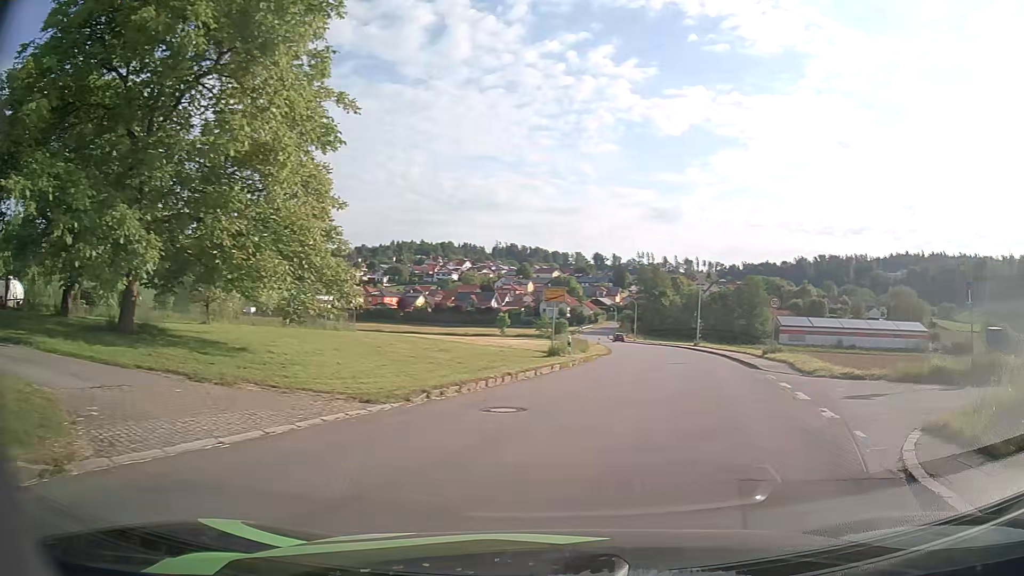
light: Day
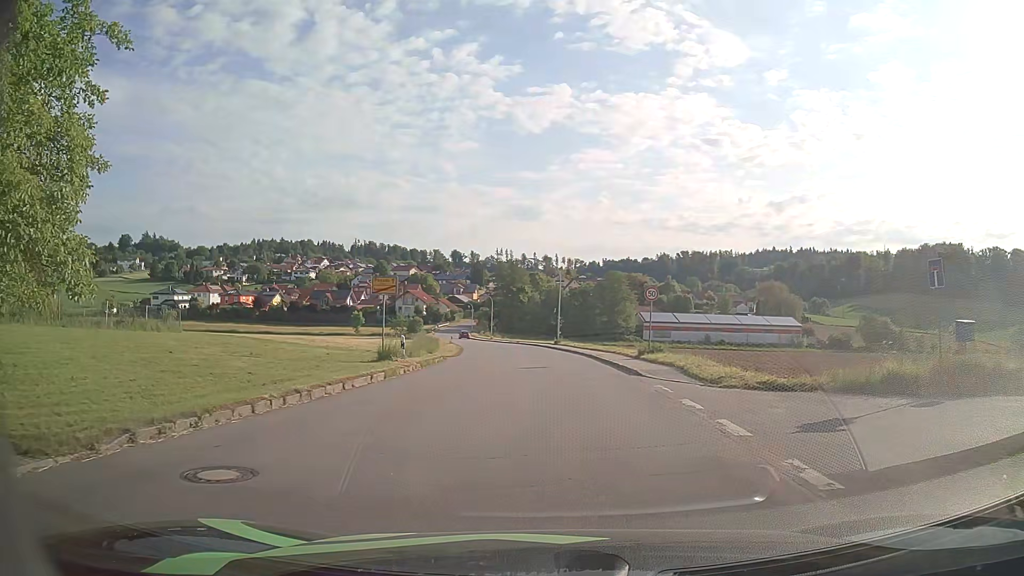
(+0.7, +5.4) m; +12°
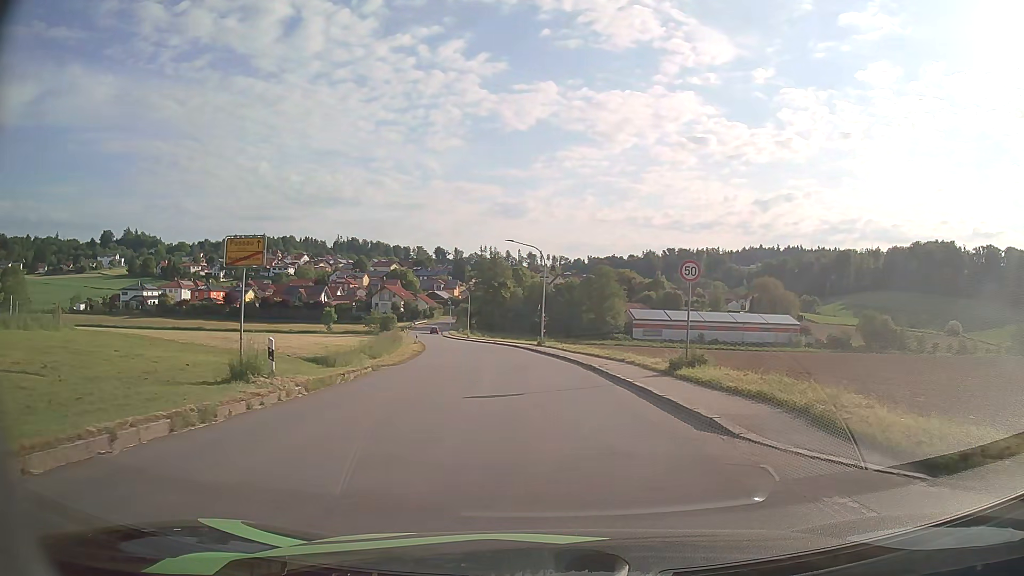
(+0.2, +11.0) m; 0°
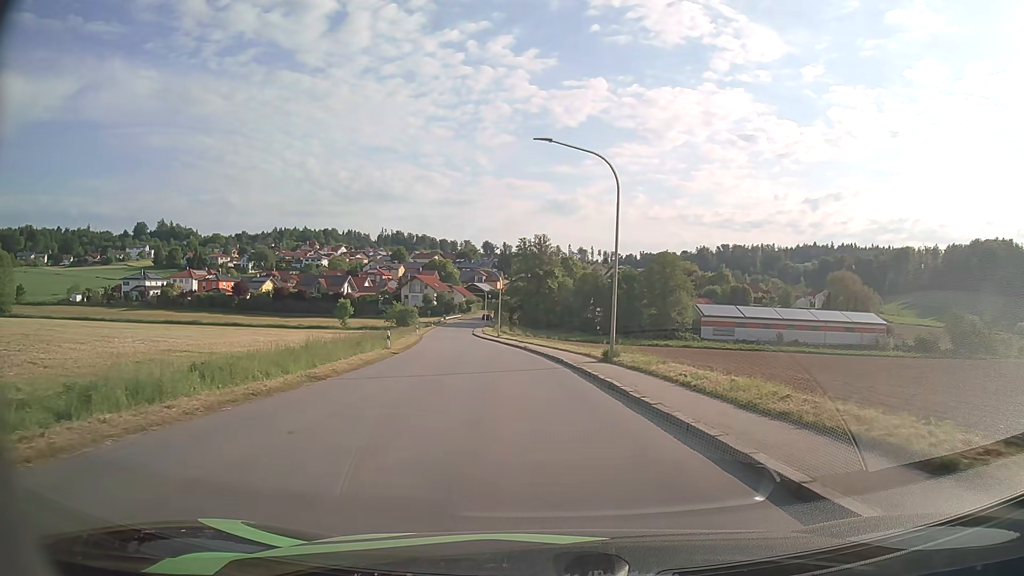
(-0.4, +25.4) m; -4°
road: tertiary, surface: asphalt
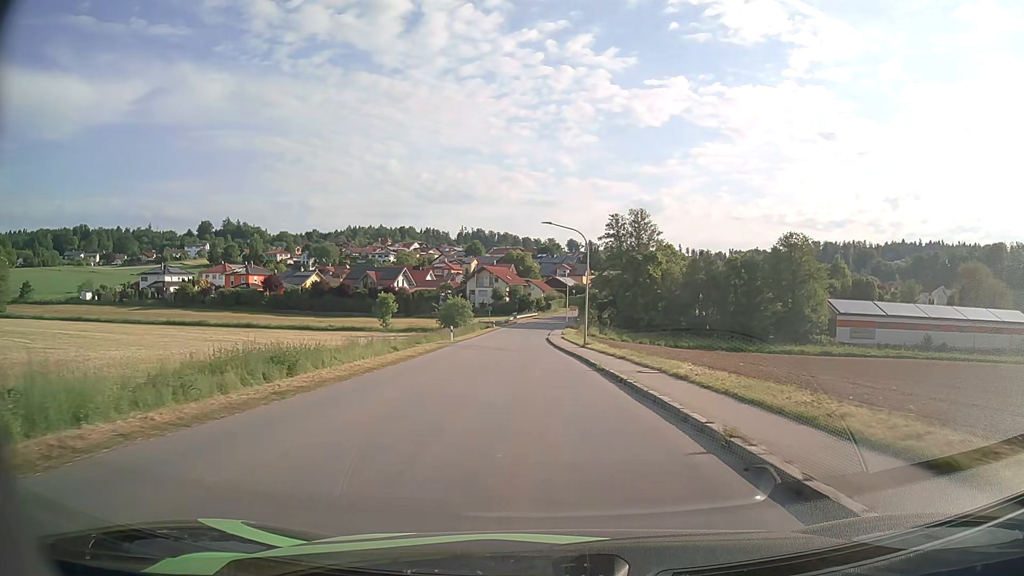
(-2.0, +31.2) m; -7°
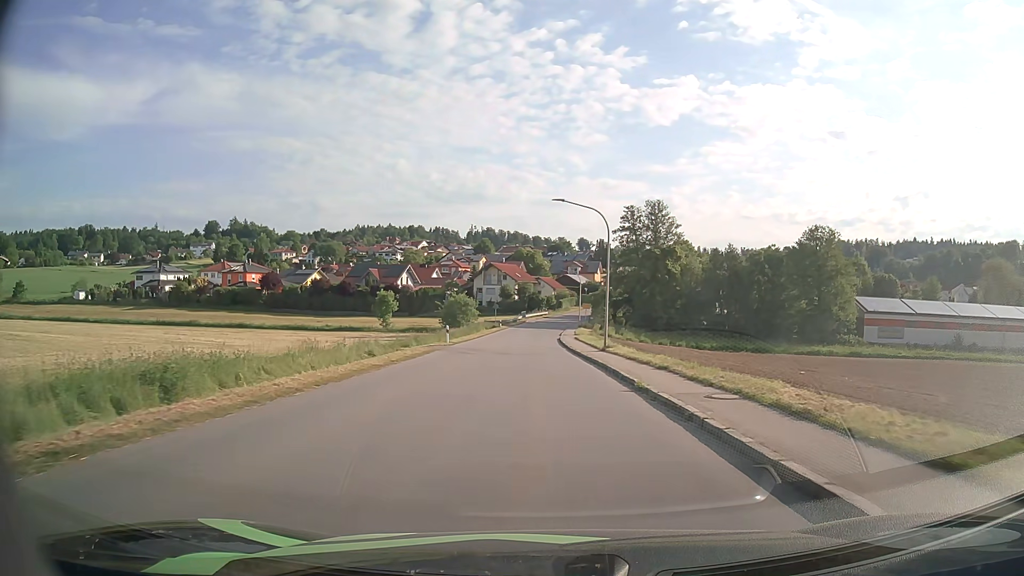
(-0.1, +7.1) m; -1°
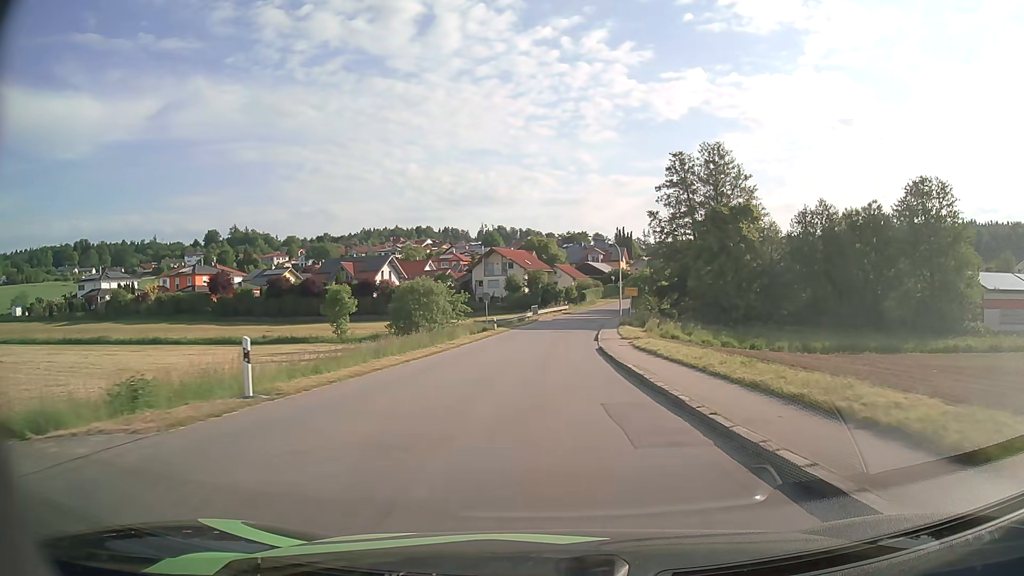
(-0.5, +30.6) m; -1°
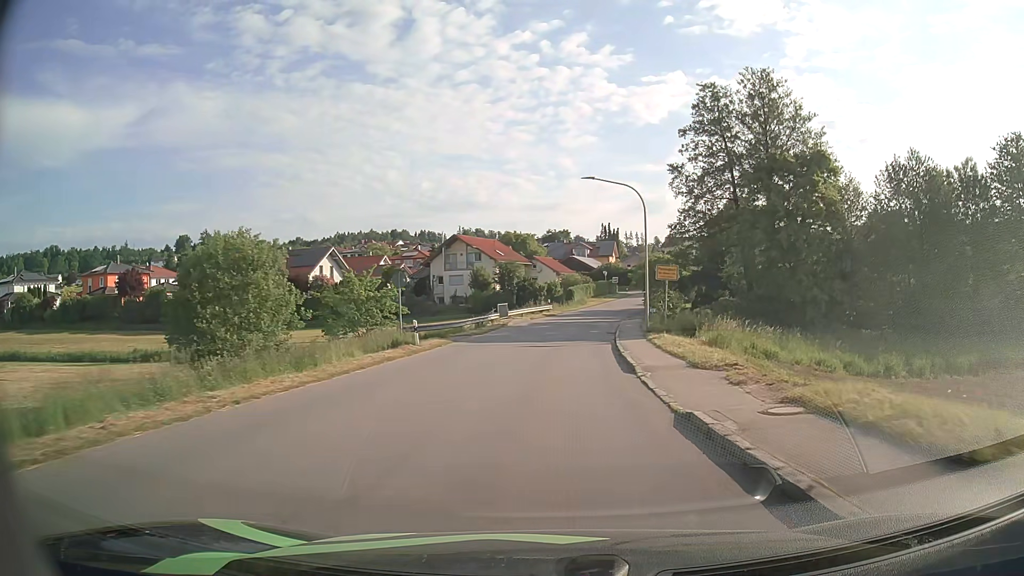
(+0.3, +23.3) m; +2°
(0, +10) (0, +20) (+1, +30) (+2, +40) (+3, +50) (+5, +60) (+8, +69) (+10, +79) (+14, +88) (+17, +98) m
